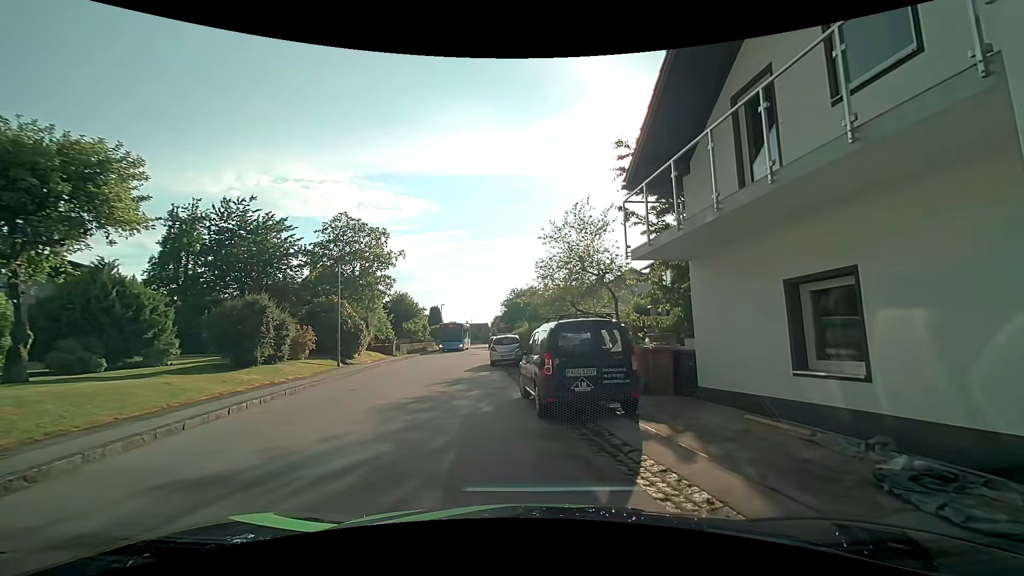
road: residential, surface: asphalt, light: Day
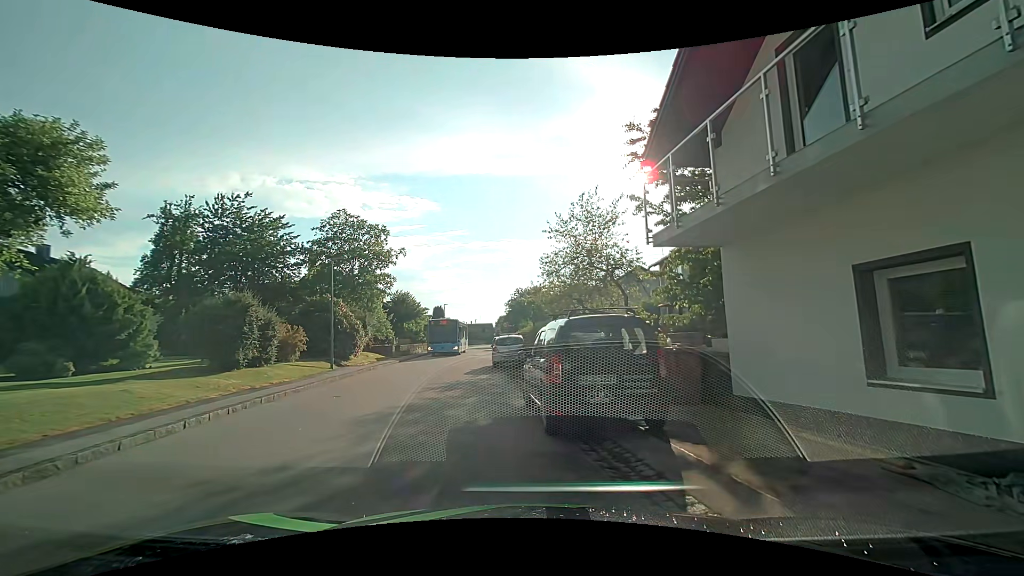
(0.0, +1.3) m; -1°
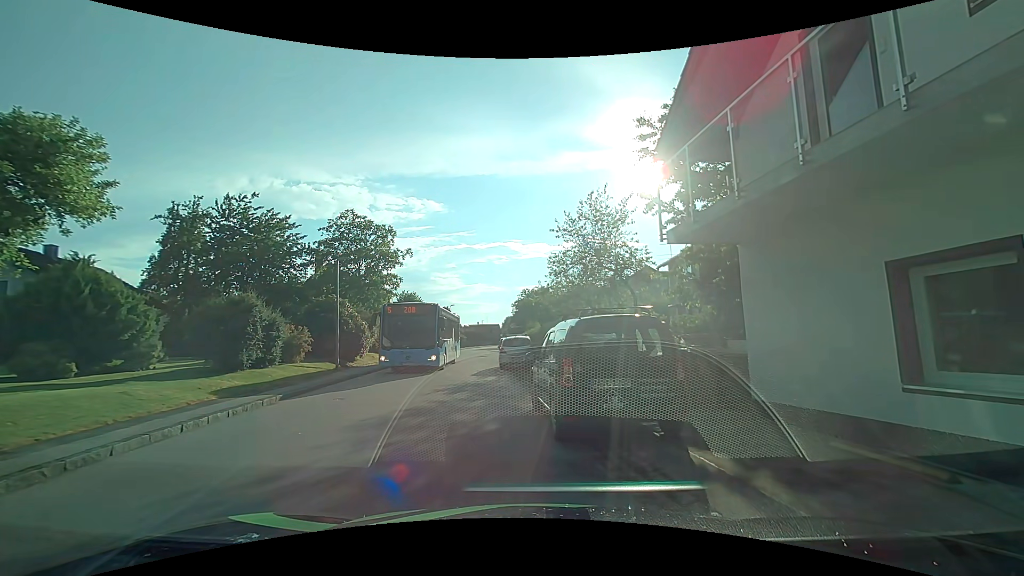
(0.0, +0.4) m; 0°
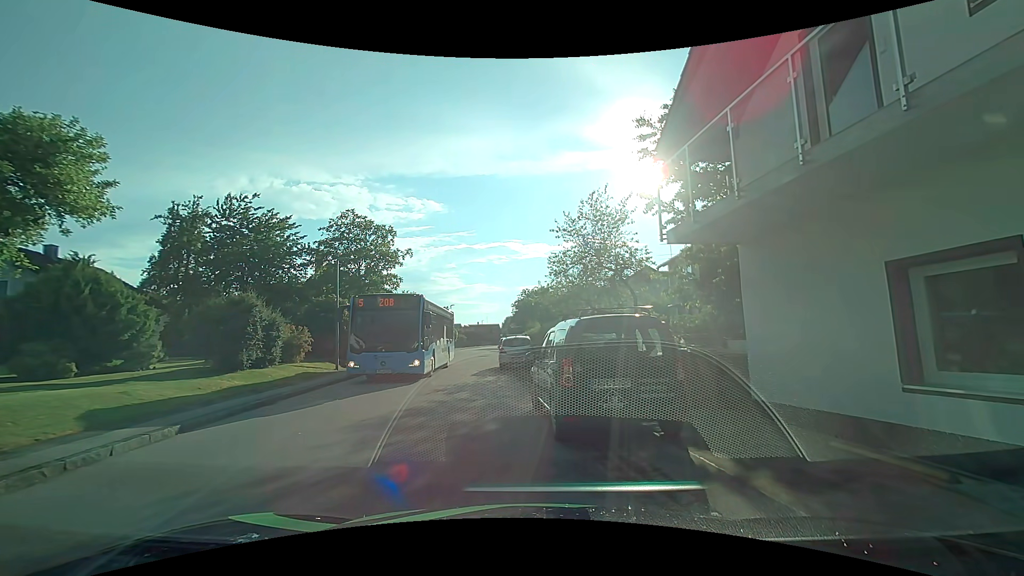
(0.0, 0.0) m; 0°
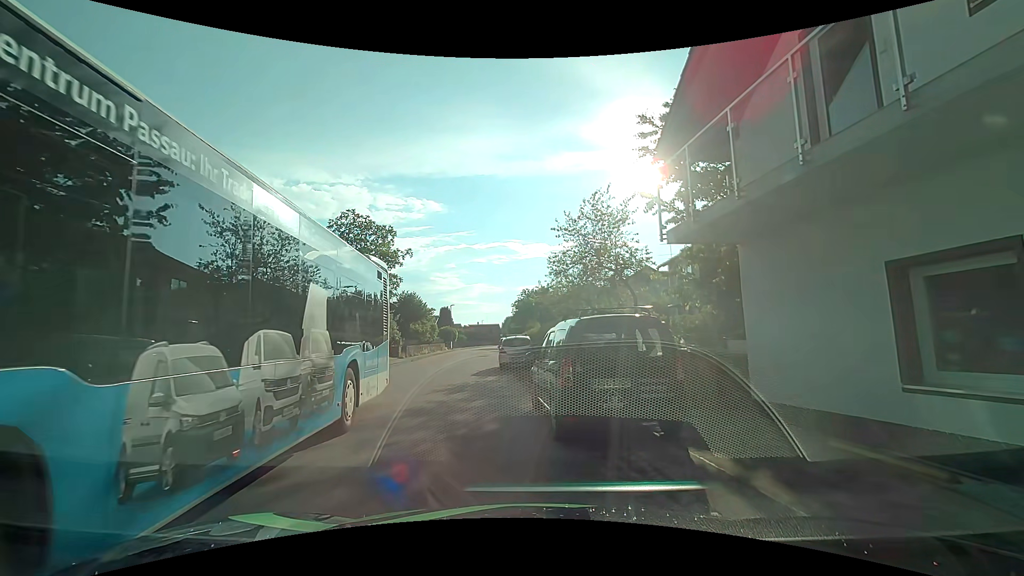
(0.0, 0.0) m; 0°
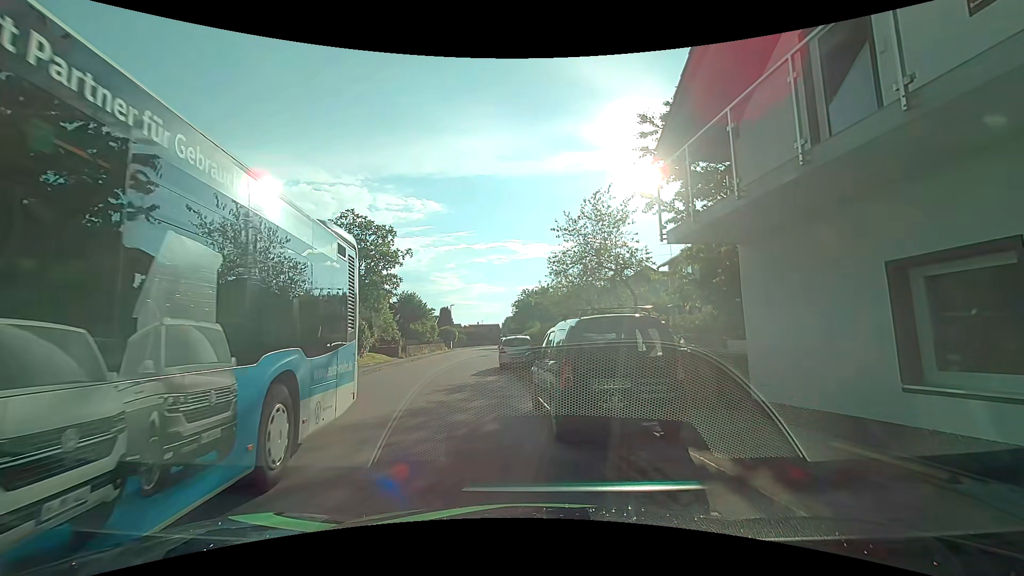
(0.0, 0.0) m; 0°
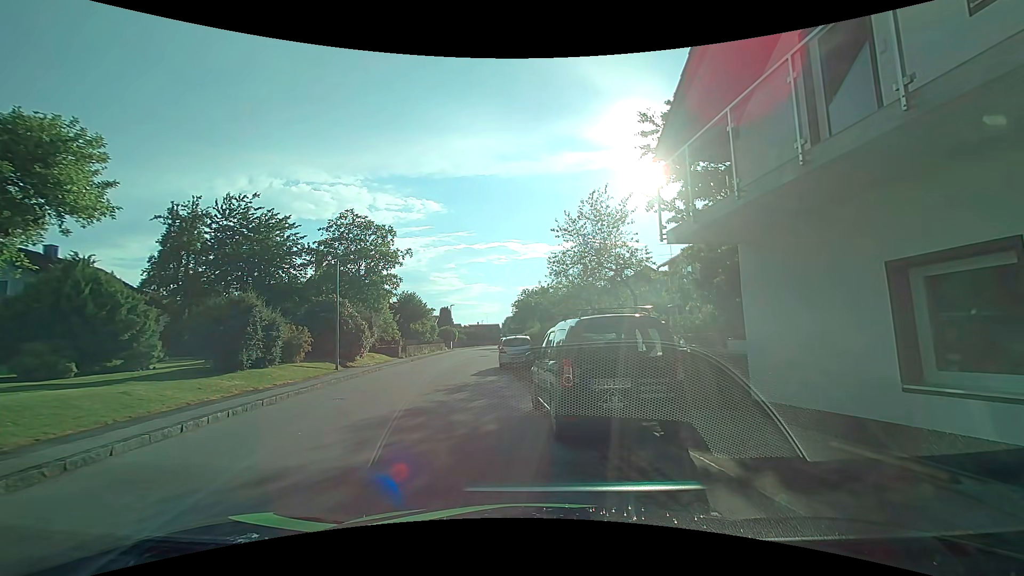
(0.0, 0.0) m; 0°
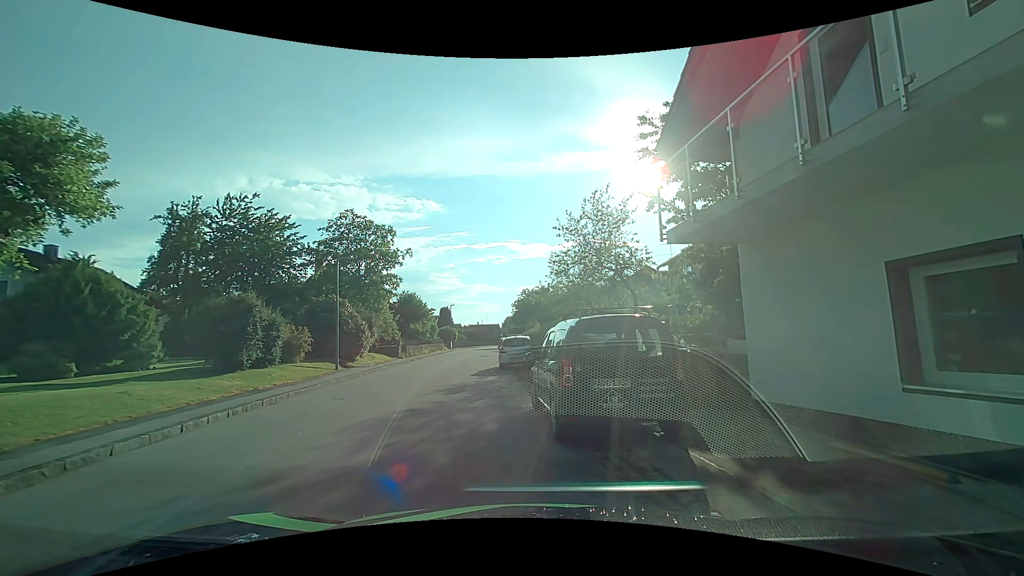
(0.0, 0.0) m; 0°
(-2, +10) (-4, +20) (-4, +30) (-5, +40) (-5, +50) (-5, +60) (-6, +70) (-5, +80) (-5, +90) (-6, +99) m
